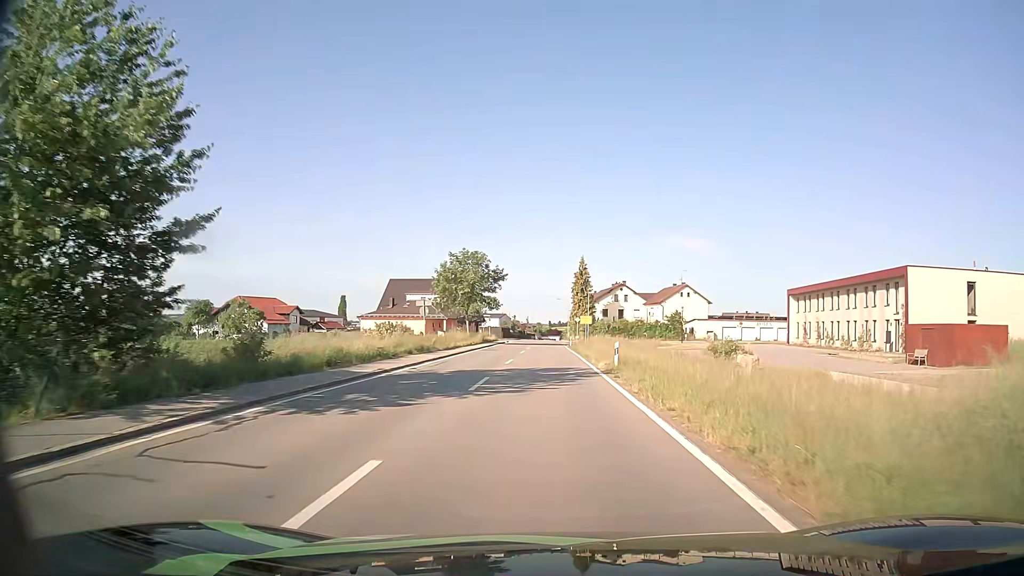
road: tertiary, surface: asphalt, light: Day
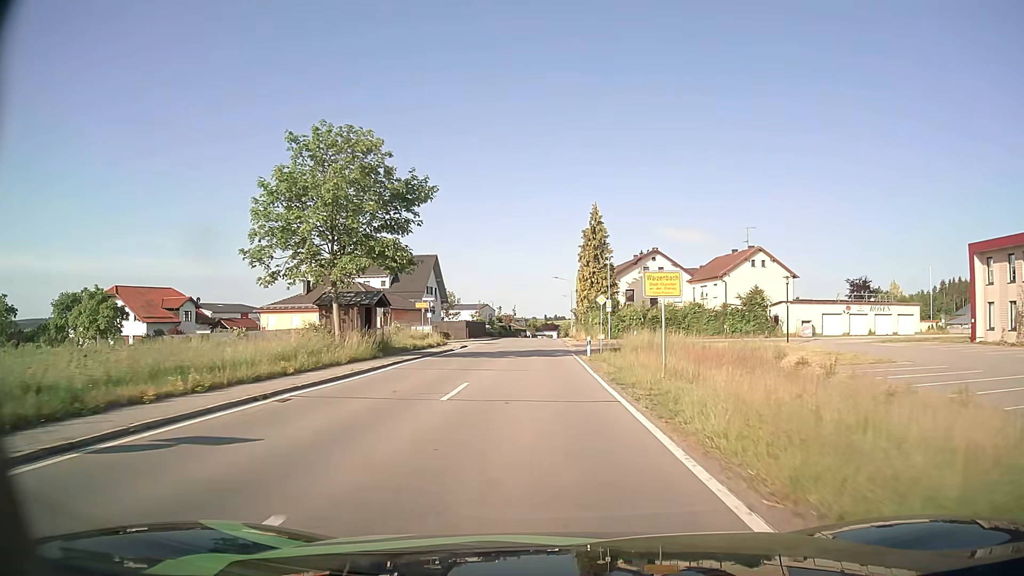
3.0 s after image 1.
(+0.2, +40.3) m; 0°
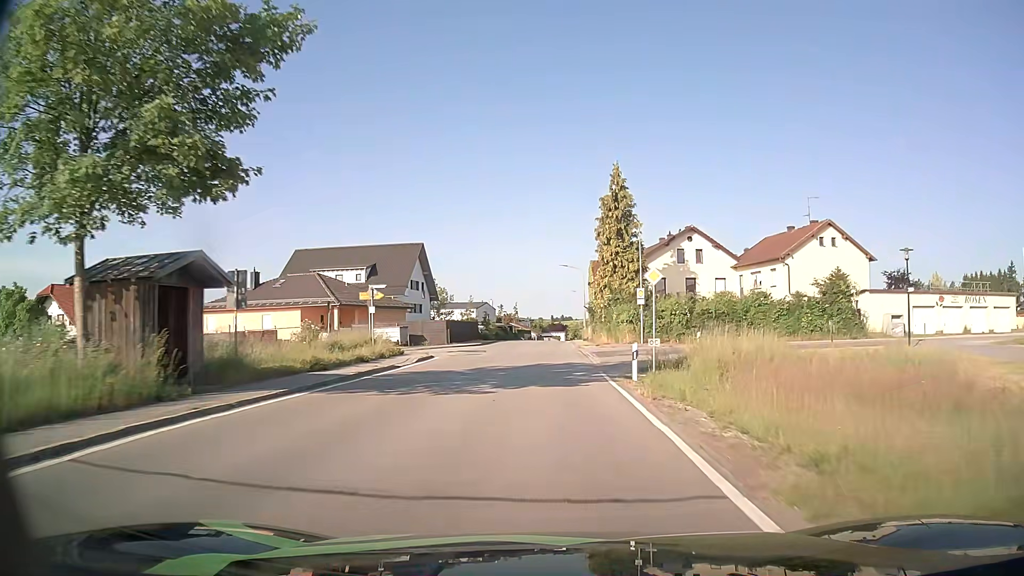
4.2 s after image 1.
(-0.1, +16.4) m; -1°
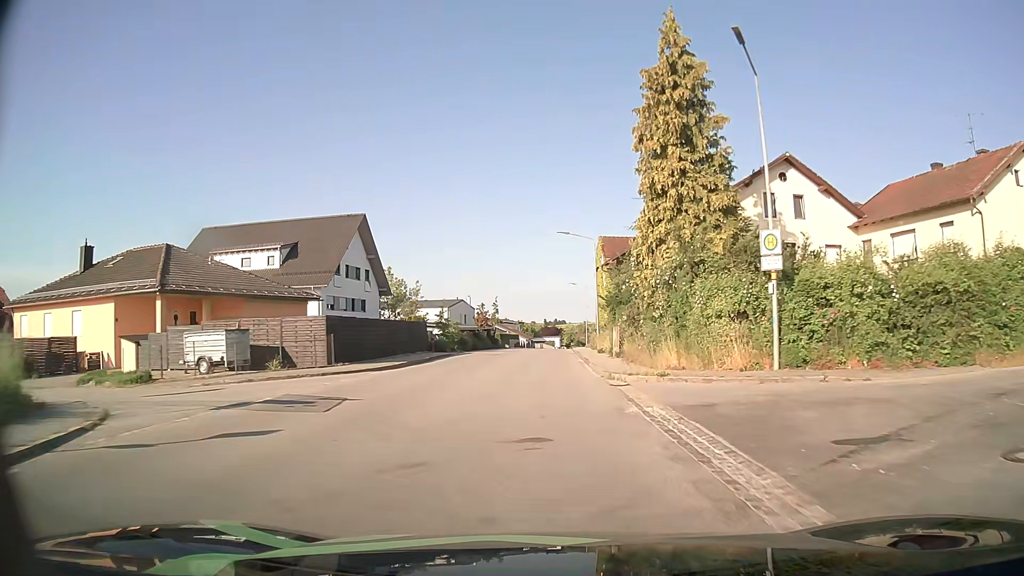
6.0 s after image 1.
(+0.1, +25.4) m; +1°
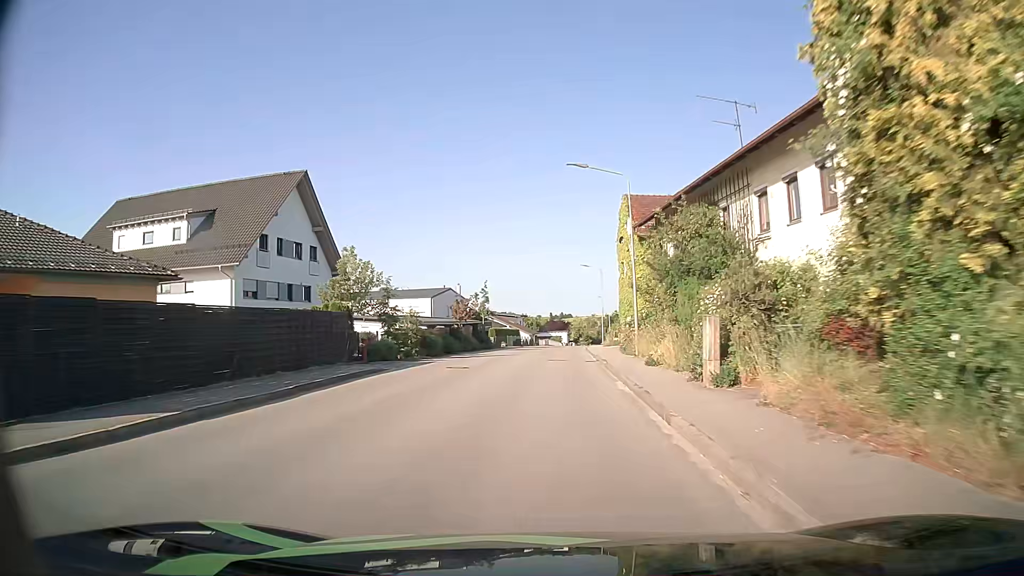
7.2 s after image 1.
(0.0, +16.9) m; 0°
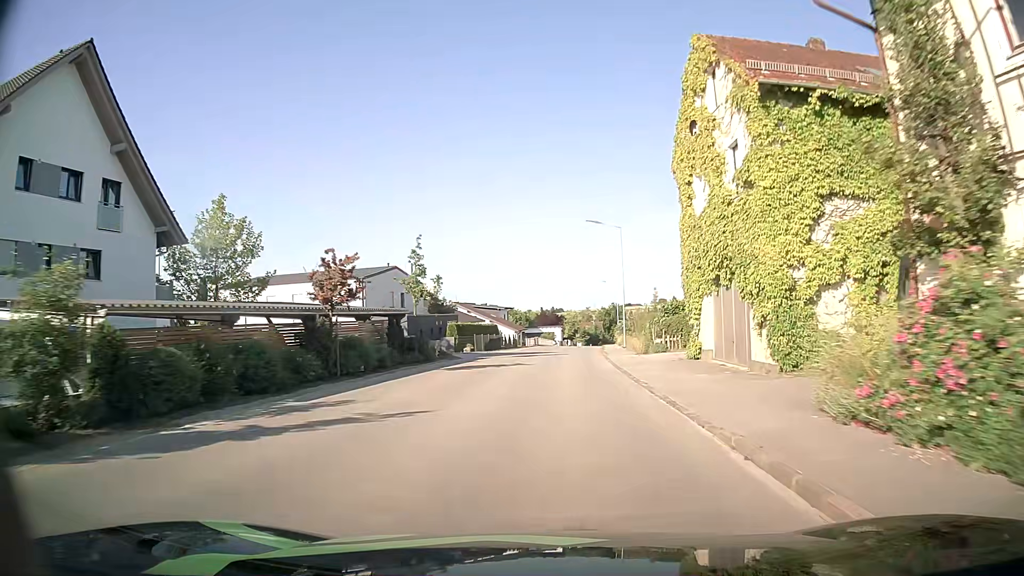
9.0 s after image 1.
(0.0, +24.9) m; +1°
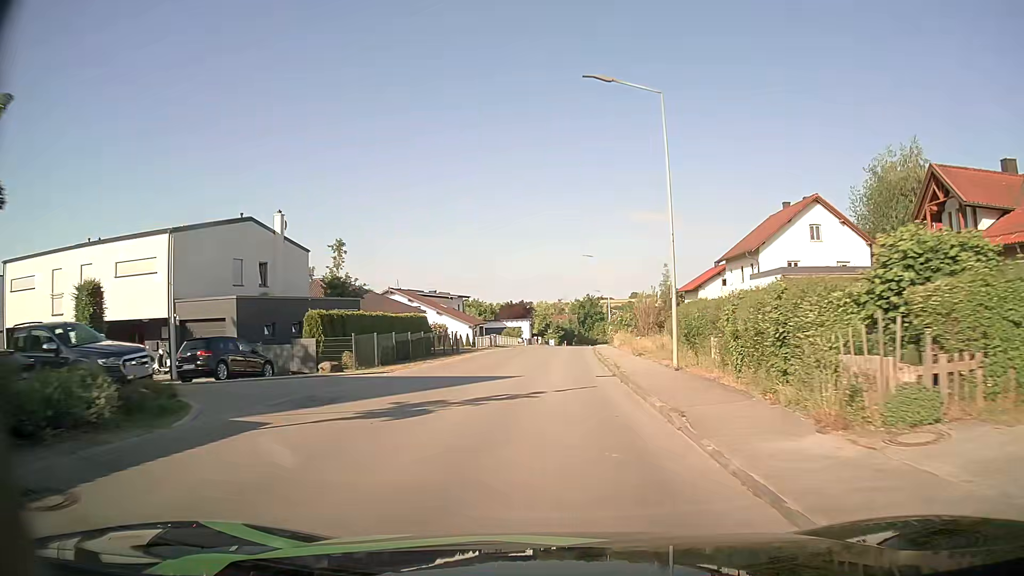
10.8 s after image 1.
(+0.5, +23.8) m; +2°
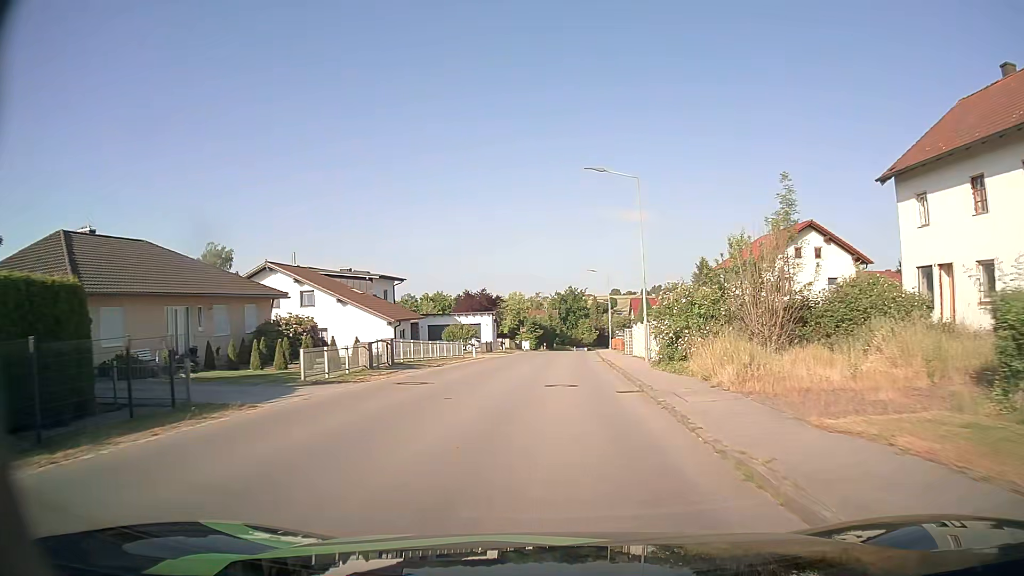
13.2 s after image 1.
(+0.7, +31.3) m; +2°
(0, +10) (0, +20) (+1, +30) (+1, +40) (+1, +50) (+2, +60) (+3, +70) (+3, +80) (+4, +90) (+5, +100) m
